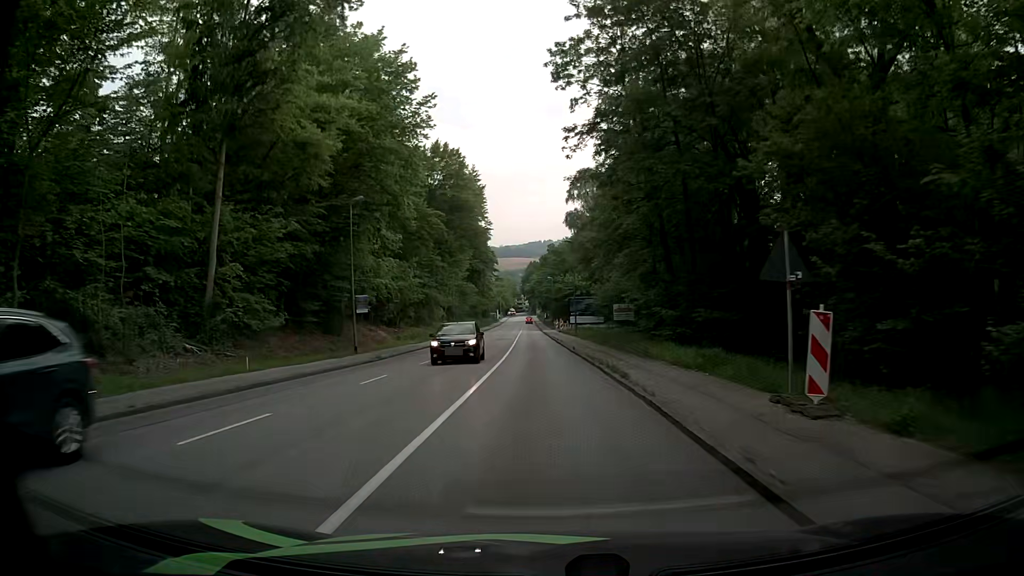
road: tertiary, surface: asphalt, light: Day
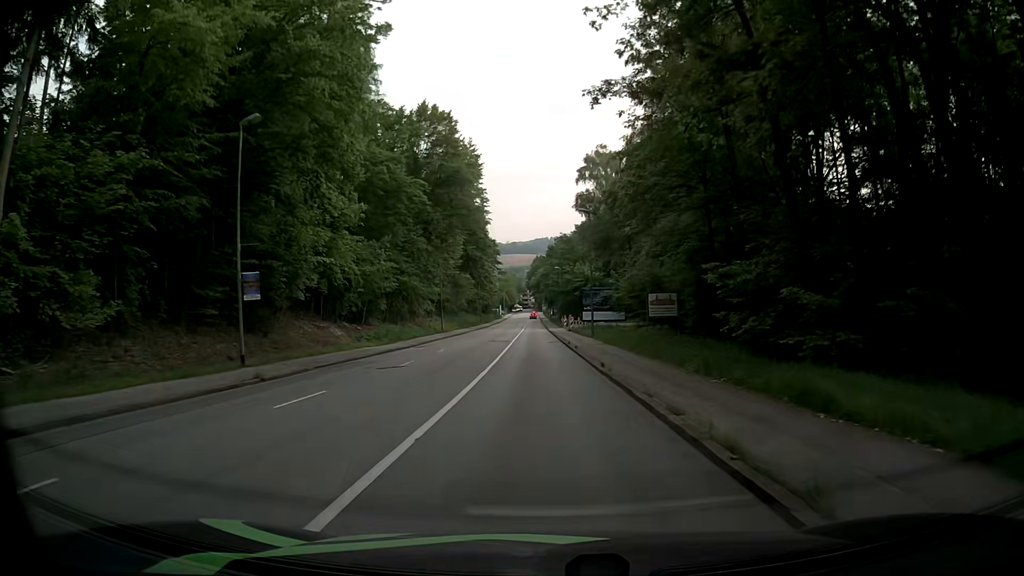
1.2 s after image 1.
(-0.1, +14.4) m; 0°
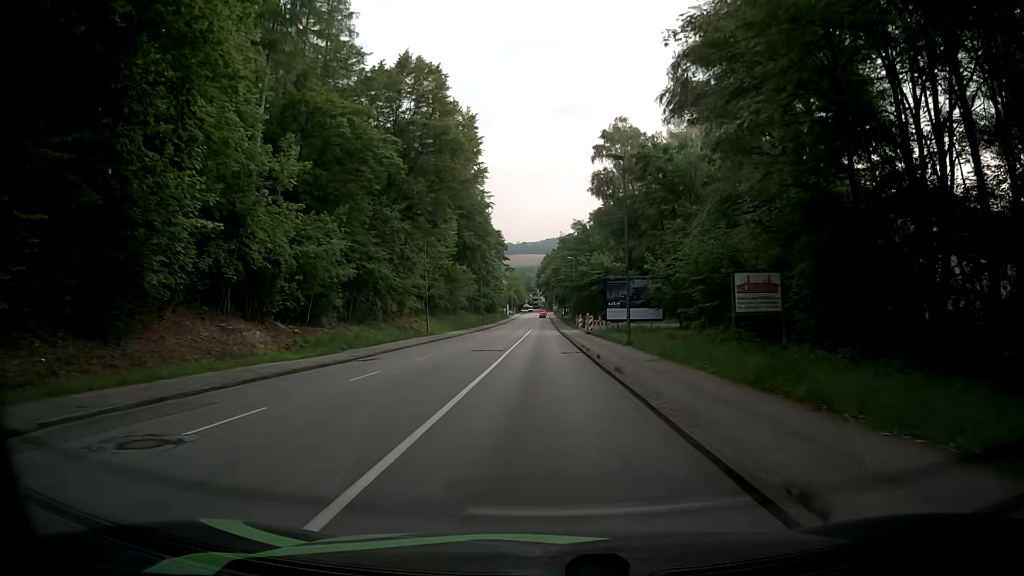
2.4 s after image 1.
(-0.3, +14.4) m; -1°
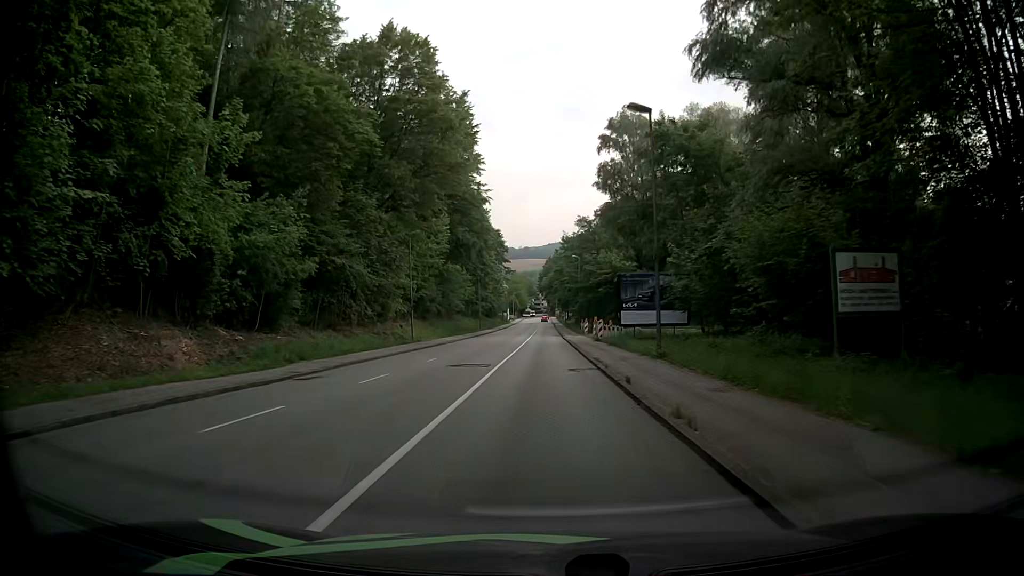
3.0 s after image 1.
(0.0, +7.3) m; -1°
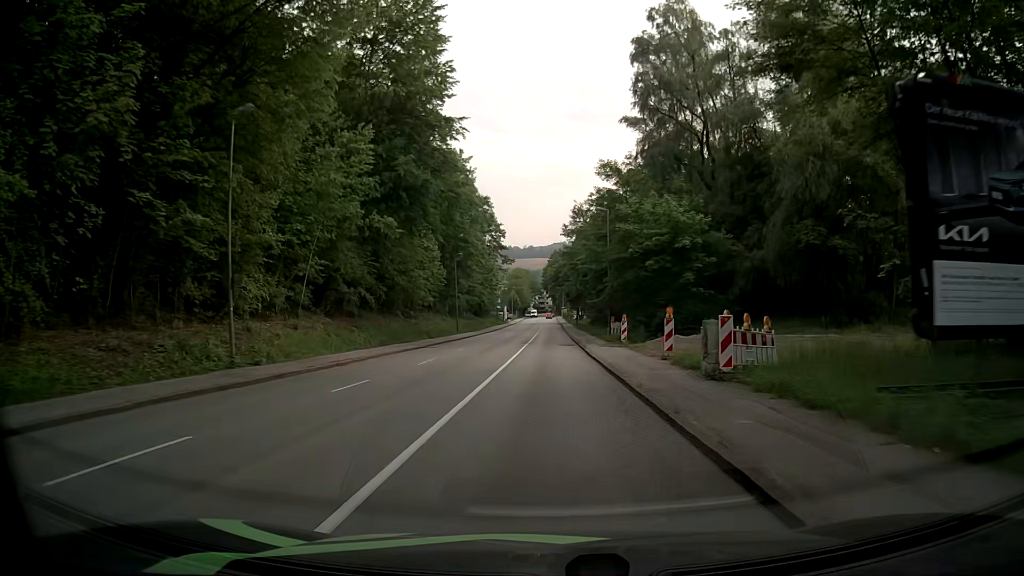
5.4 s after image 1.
(-0.2, +29.9) m; -1°
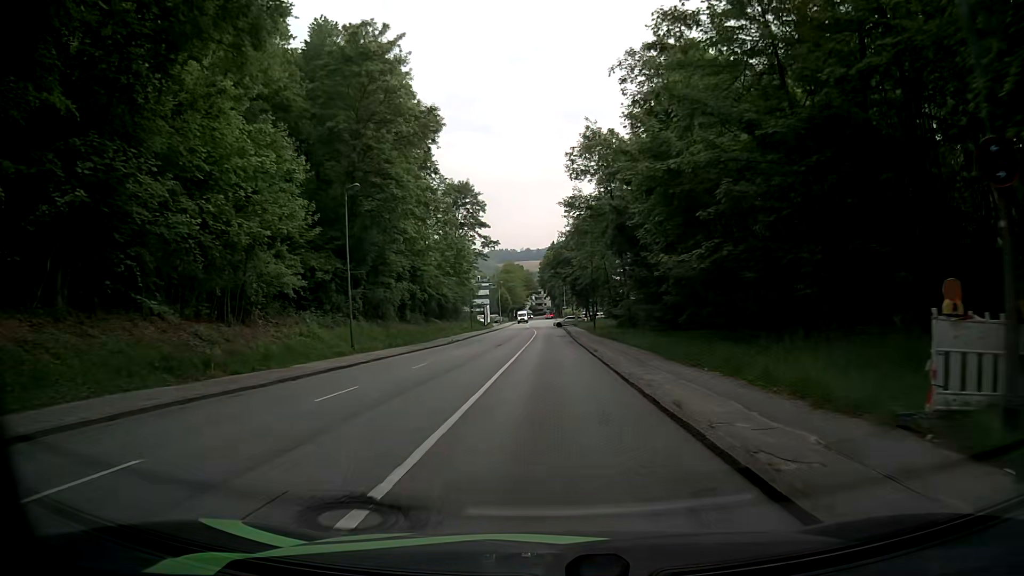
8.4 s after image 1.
(+0.4, +37.2) m; 0°
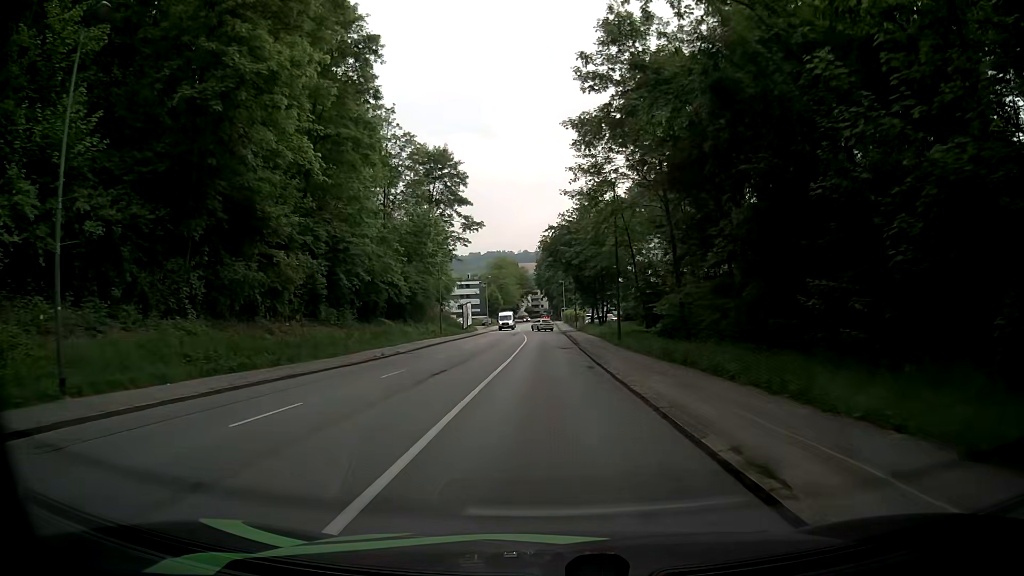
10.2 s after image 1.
(+0.3, +21.2) m; +1°
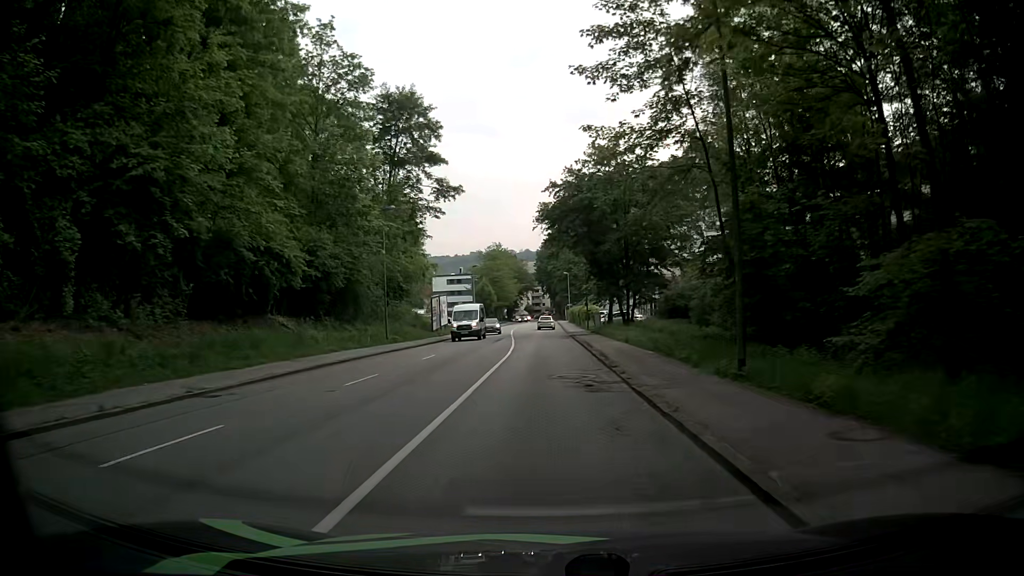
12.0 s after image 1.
(+0.2, +21.3) m; +2°
(0, +10) (-1, +20) (-1, +30) (-1, +40) (-1, +50) (-2, +60) (-2, +70) (-2, +80) (-2, +90) (-3, +100) m
